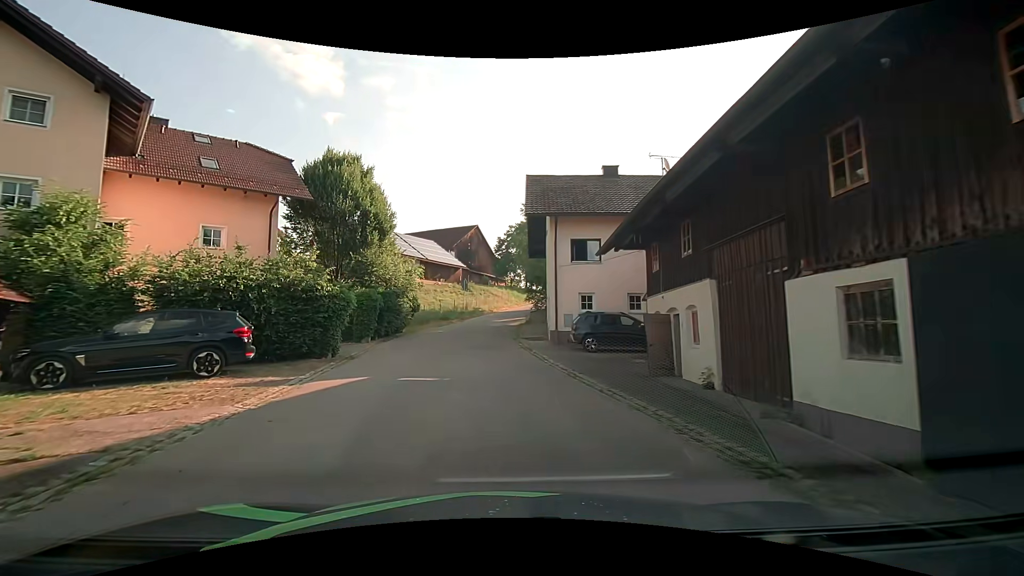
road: unclassified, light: Day
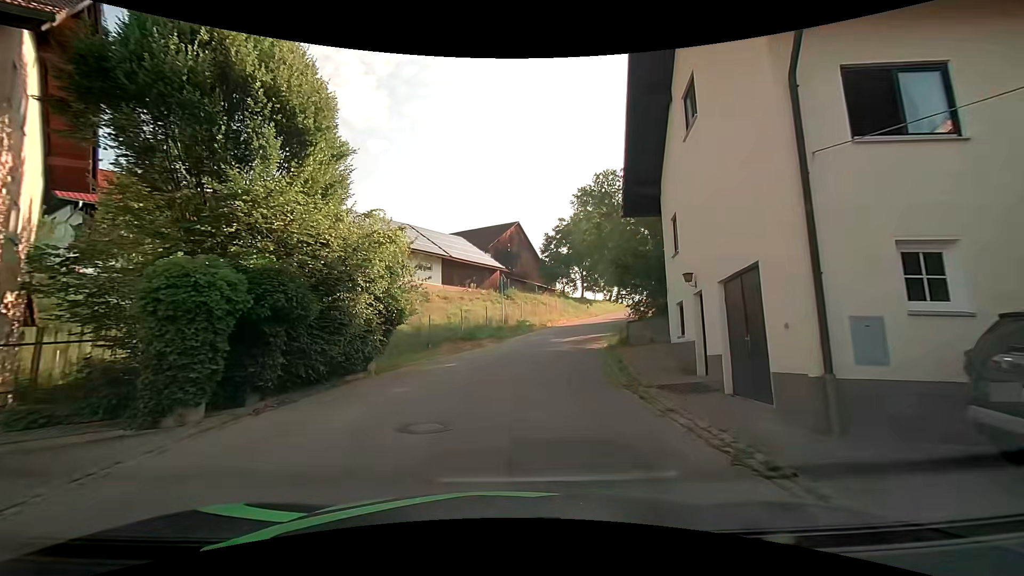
(-1.1, +16.7) m; -5°
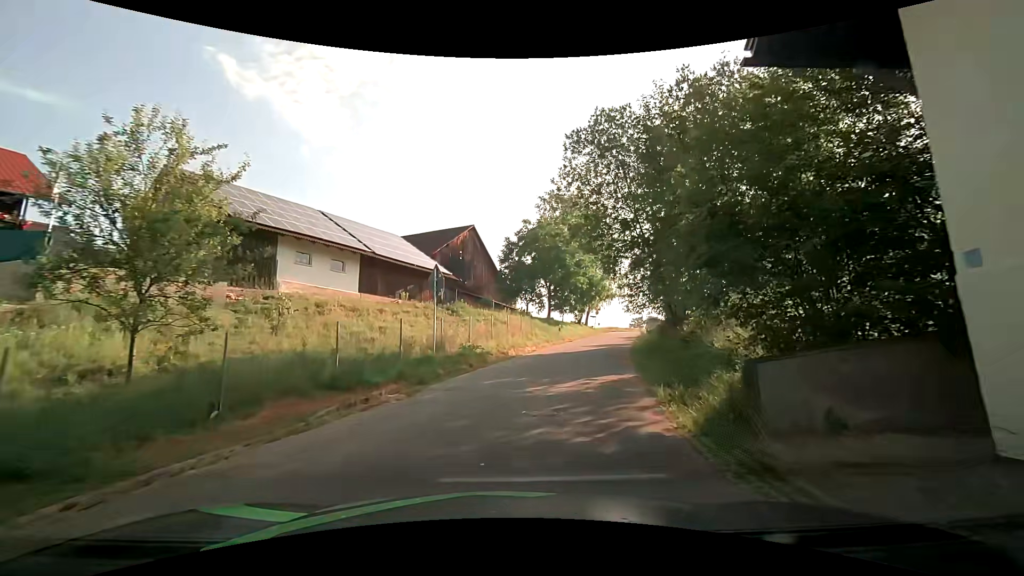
(+0.5, +12.1) m; +4°
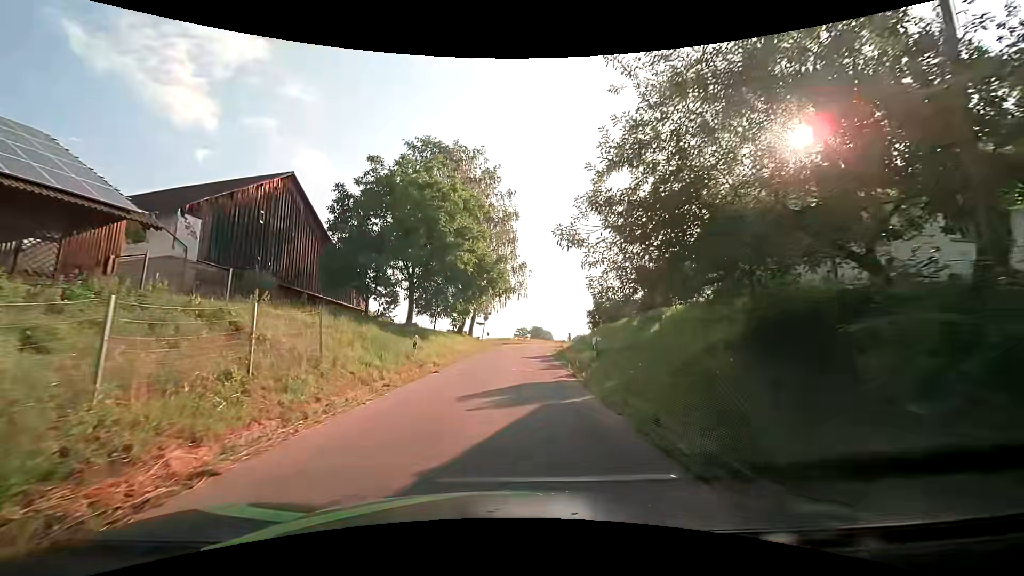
(+3.0, +19.8) m; +14°
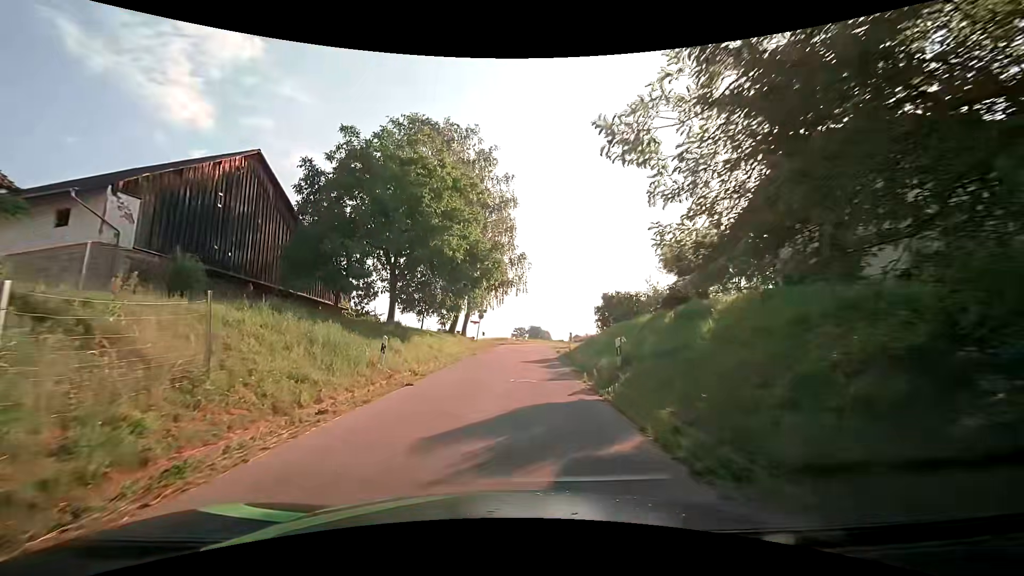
(0.0, +4.3) m; 0°
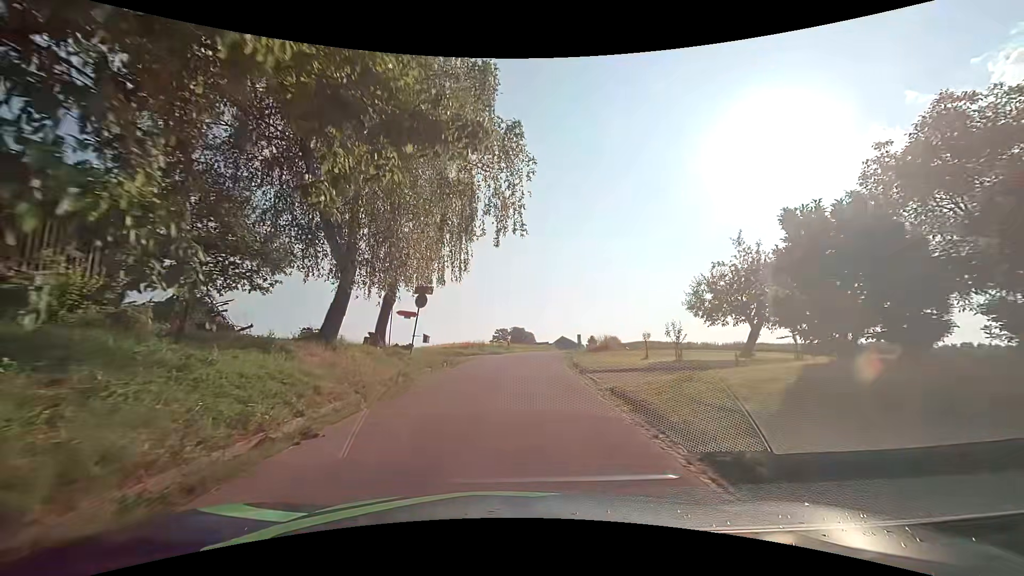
(+0.4, +22.4) m; +2°
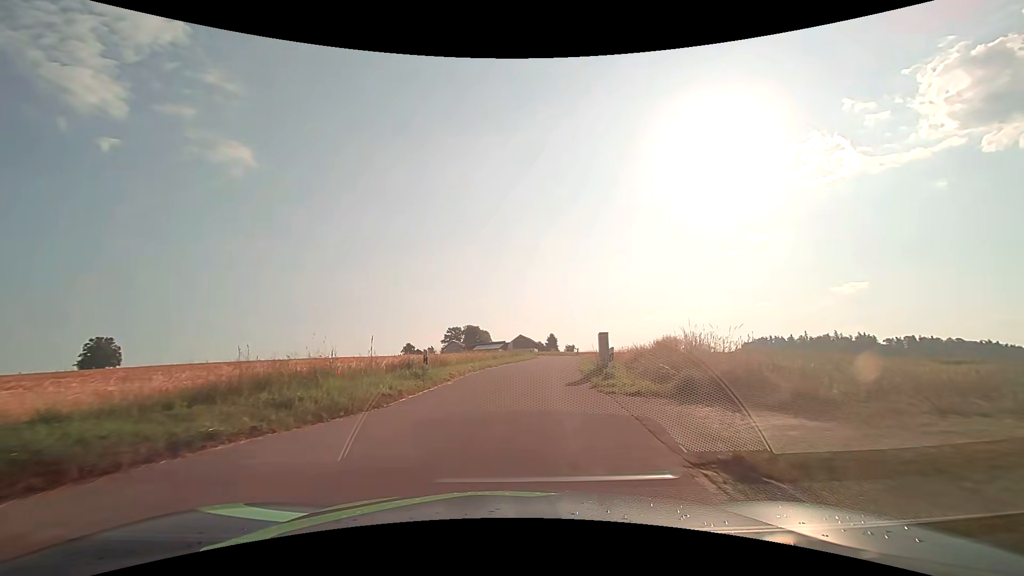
(+1.1, +26.9) m; +5°
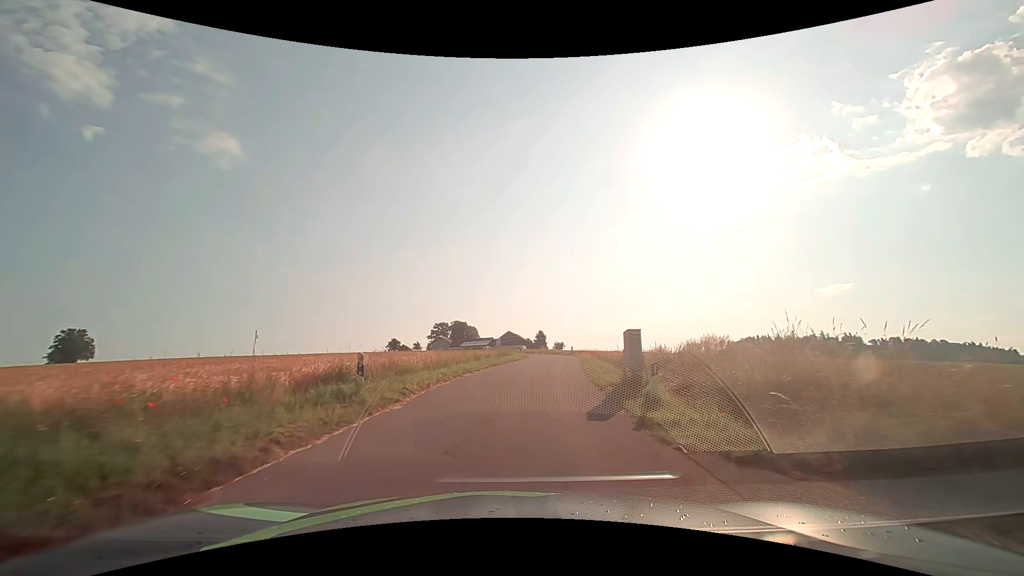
(+0.1, +5.9) m; +1°
